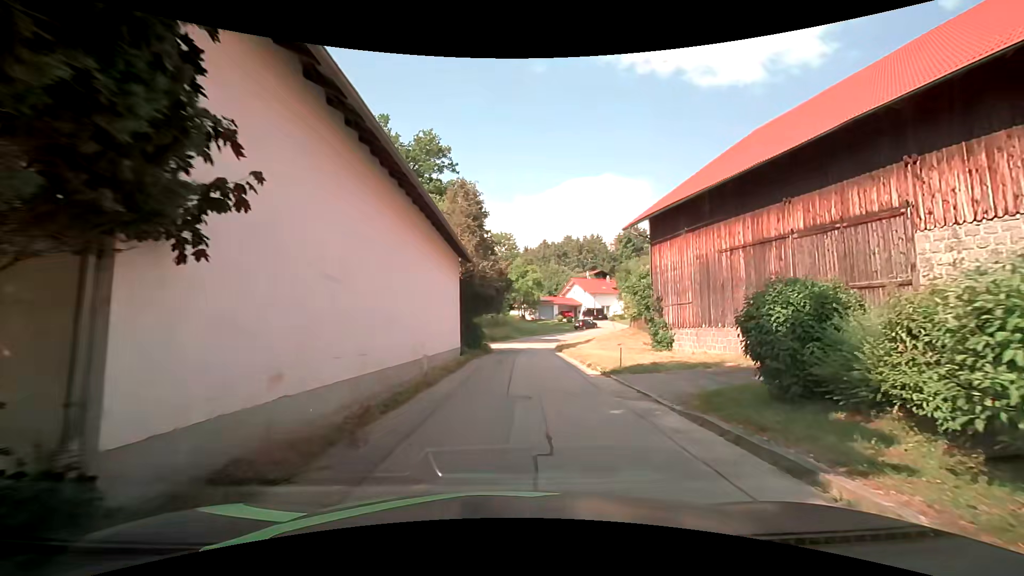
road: unclassified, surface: asphalt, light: Day
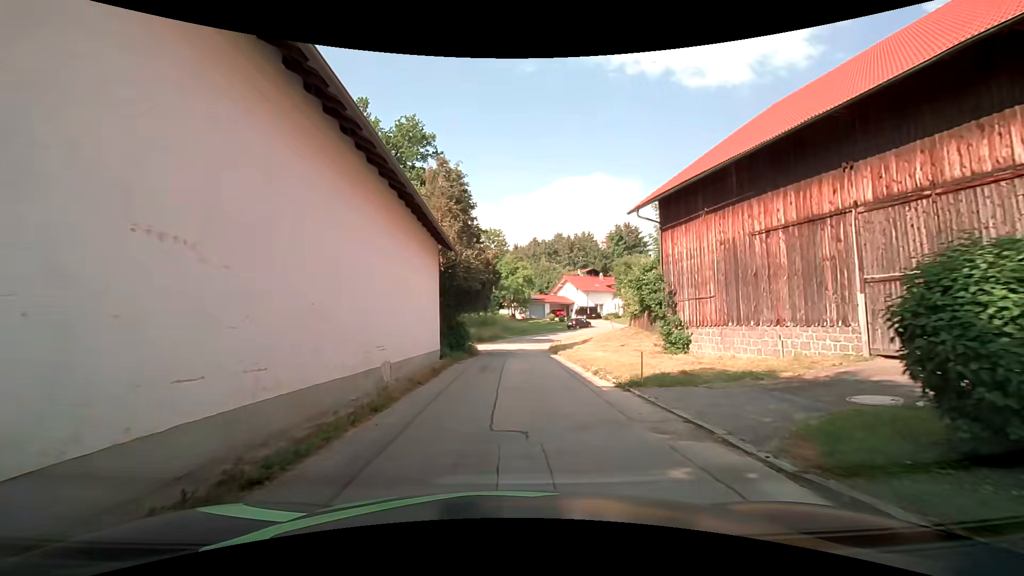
(+0.1, +3.8) m; 0°
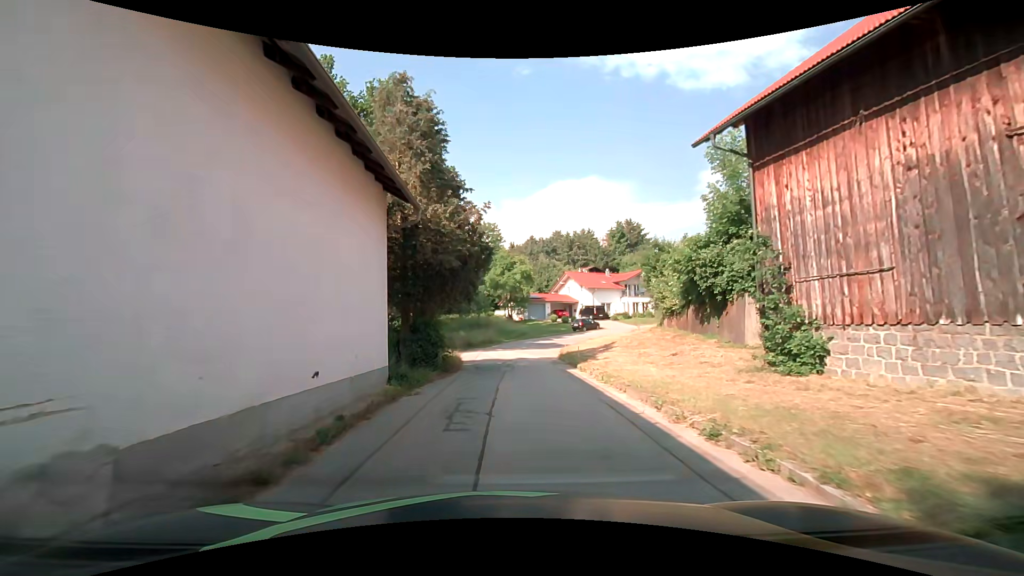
(0.0, +9.2) m; +1°
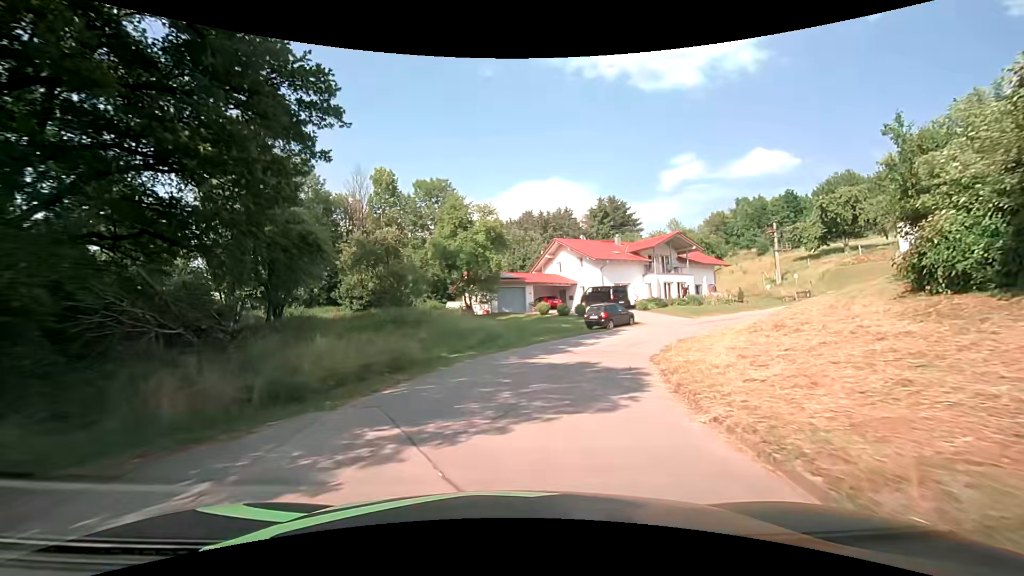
(+0.3, +28.4) m; +3°
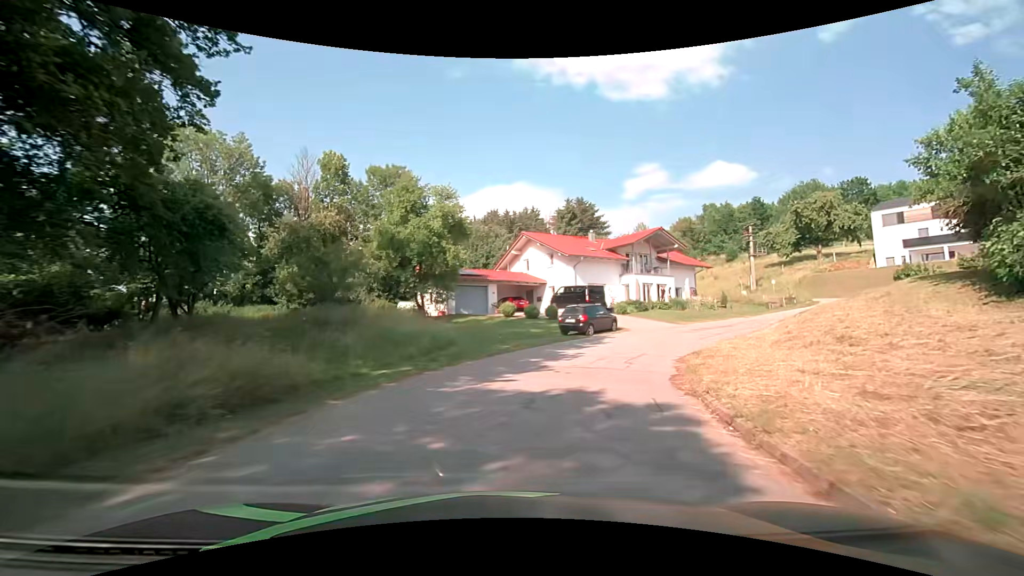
(+0.2, +5.8) m; +4°
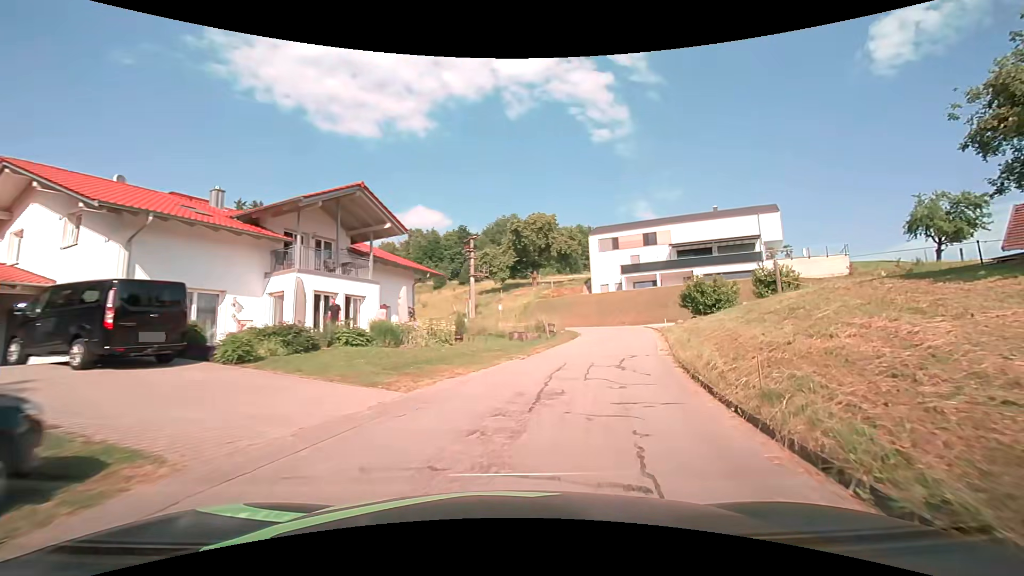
(+5.9, +21.0) m; +35°
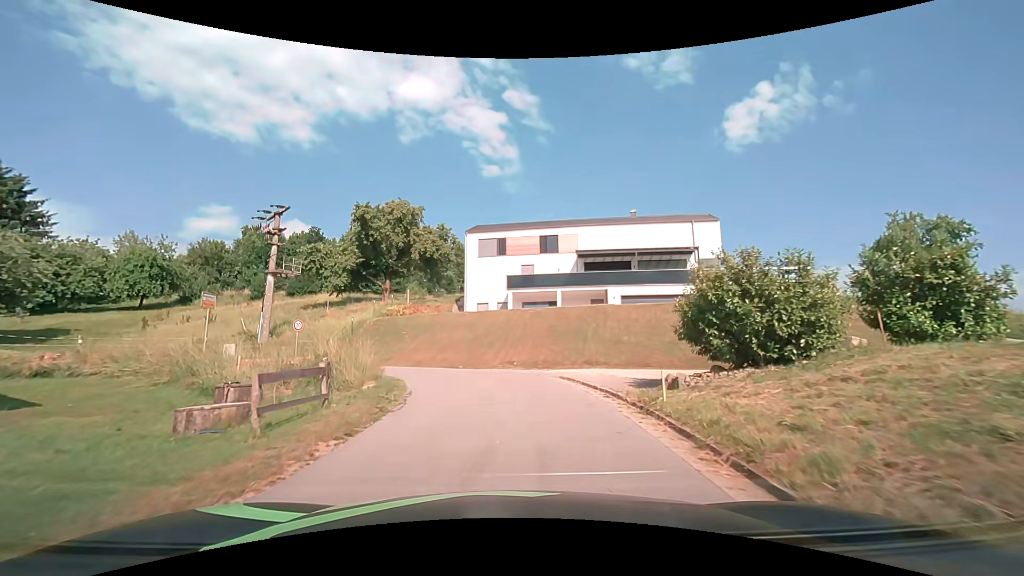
(+3.4, +19.3) m; +13°
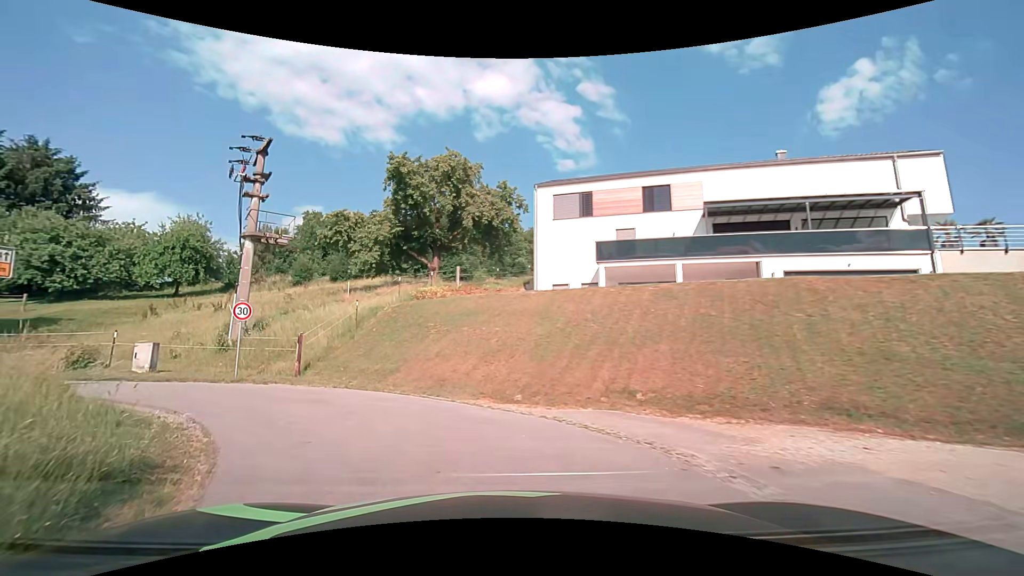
(-0.4, +13.1) m; -9°
(-3, +9) (-11, +15) (-21, +14) (-31, +12) (-41, +11) (-51, +11) (-60, +13) (-70, +16) (-79, +20) (-88, +25) m
